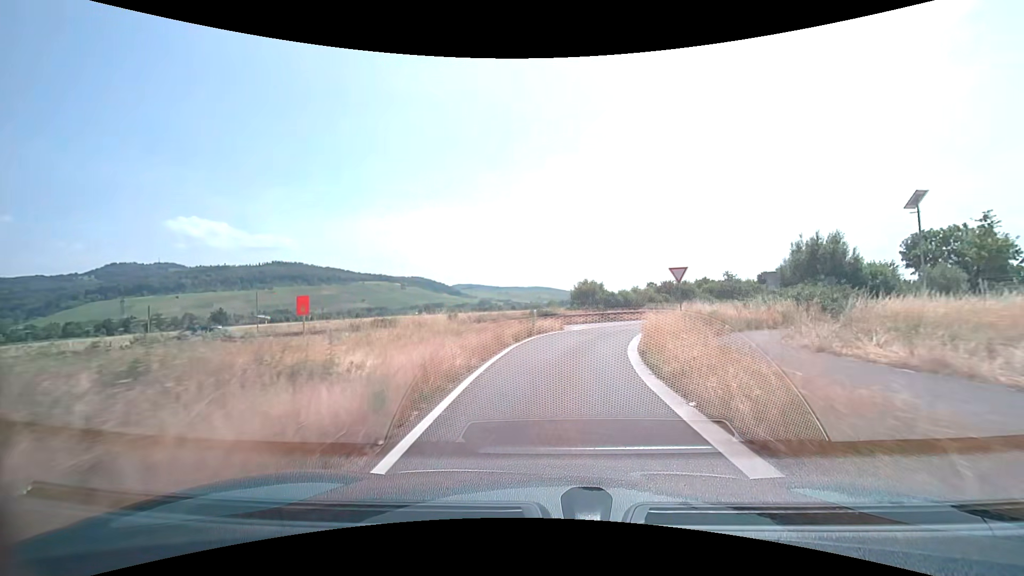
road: trunk_link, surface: asphalt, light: Day
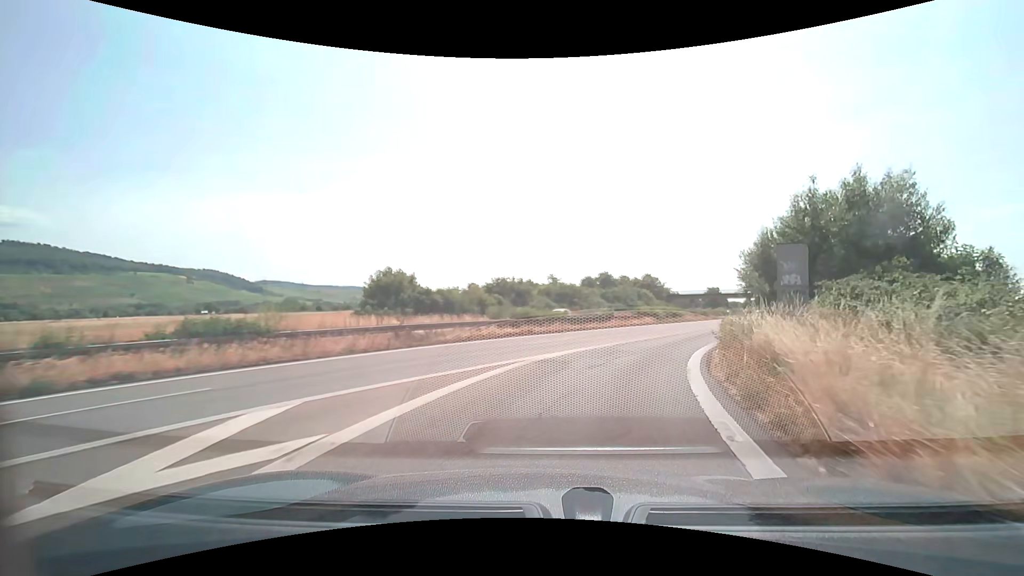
(+2.9, +25.9) m; +19°
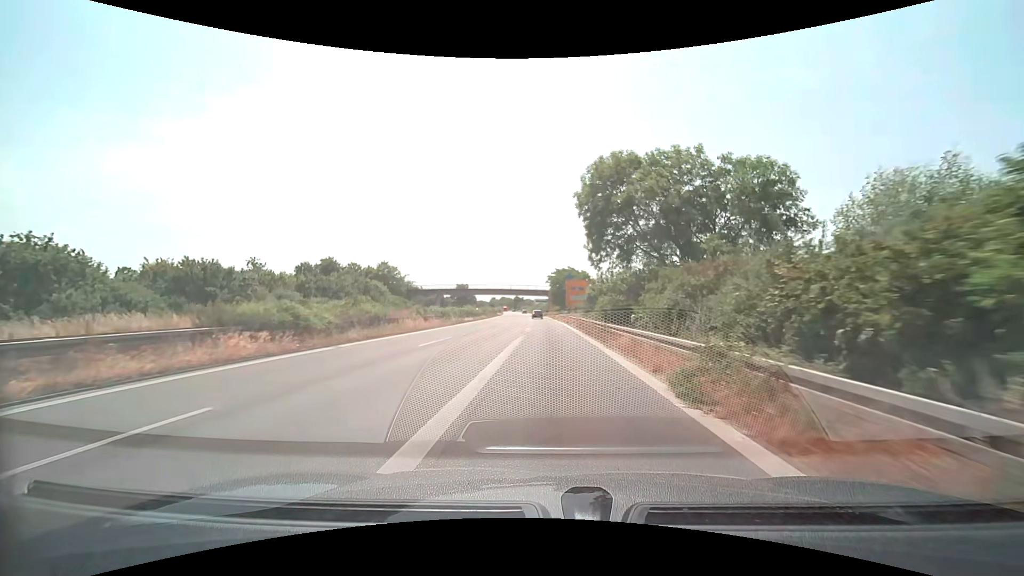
(+11.0, +33.5) m; +29°
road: trunk
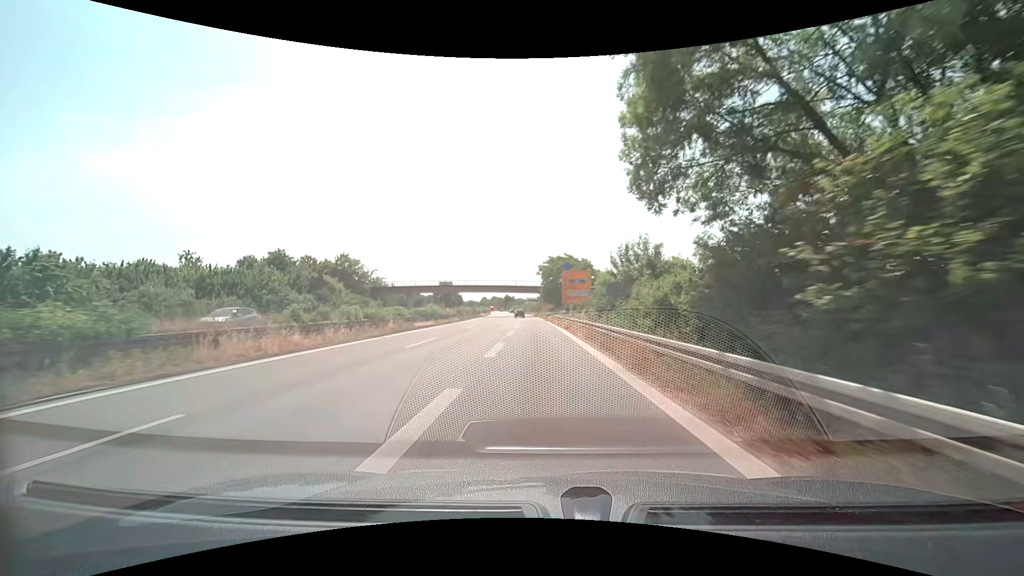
(+0.2, +18.3) m; +1°
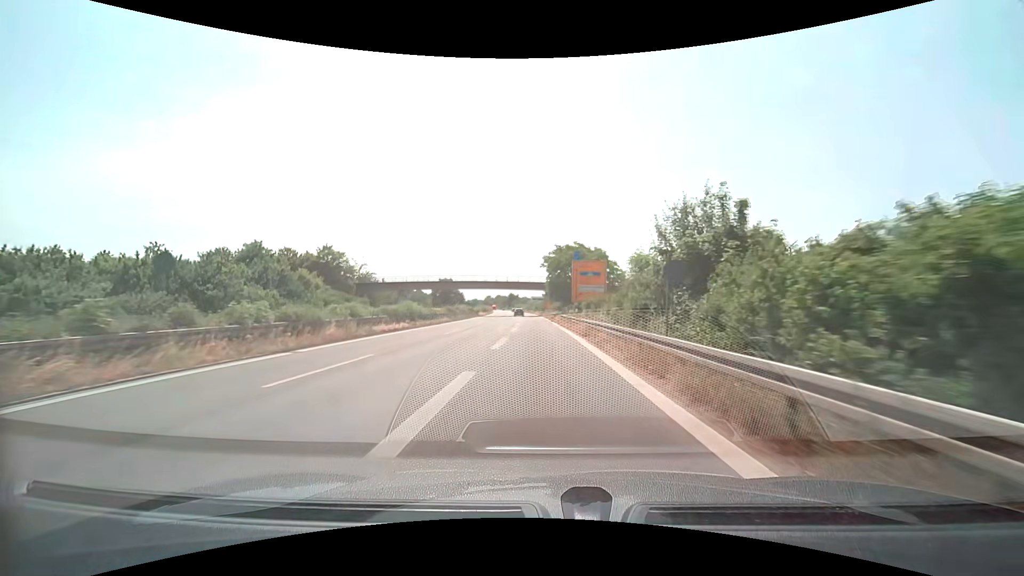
(0.0, +10.1) m; -1°
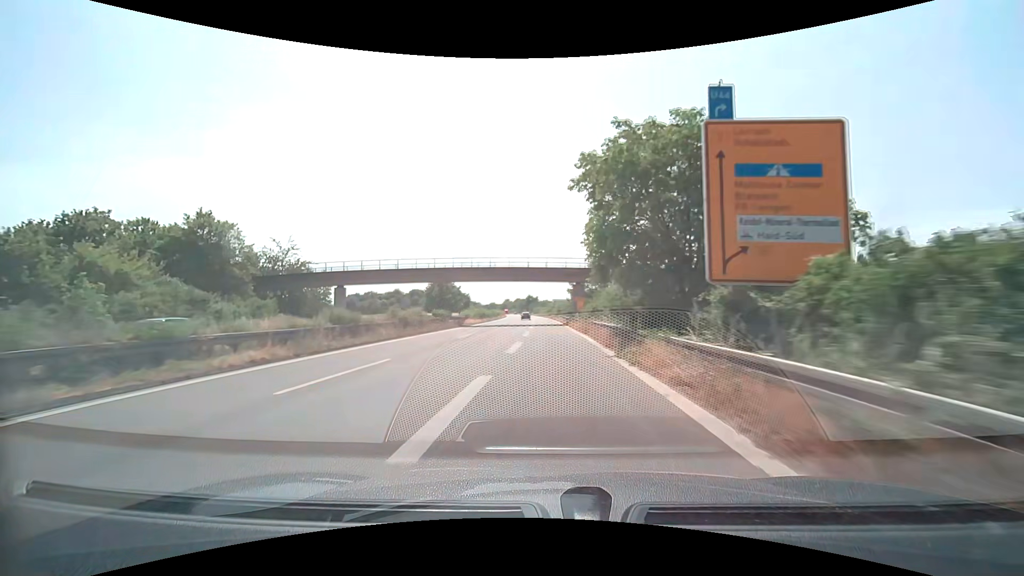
(-0.2, +37.3) m; -2°
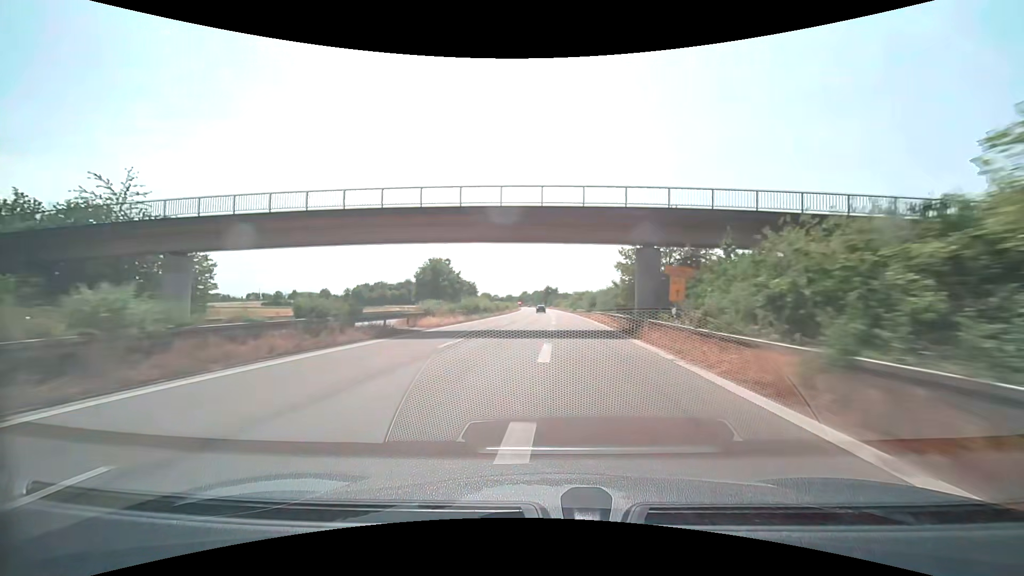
(-0.7, +29.2) m; -2°
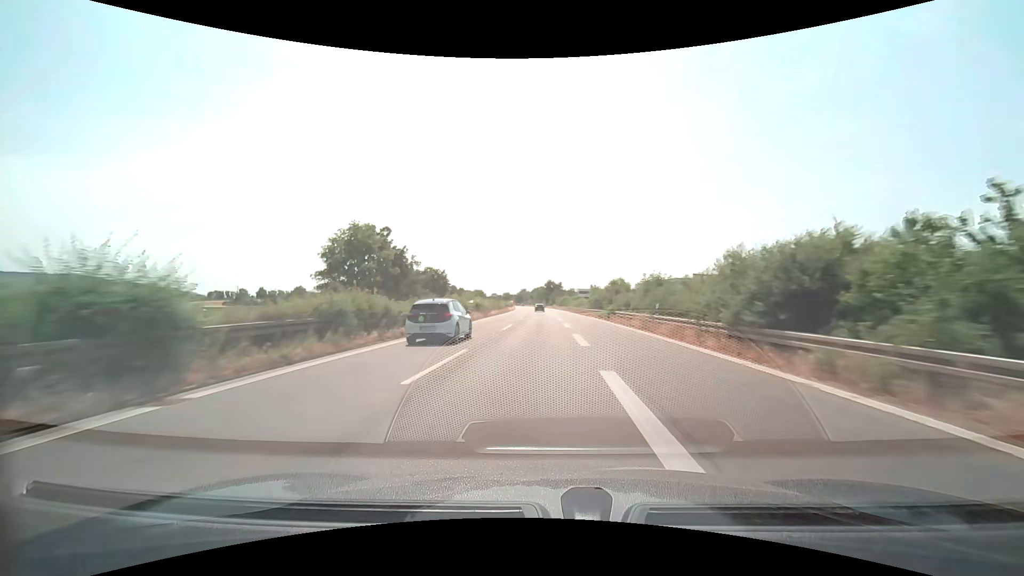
(-0.2, +43.4) m; 0°
(0, +10) (0, +20) (0, +30) (0, +40) (0, +50) (0, +60) (0, +70) (0, +80) (0, +90) (0, +100) m
